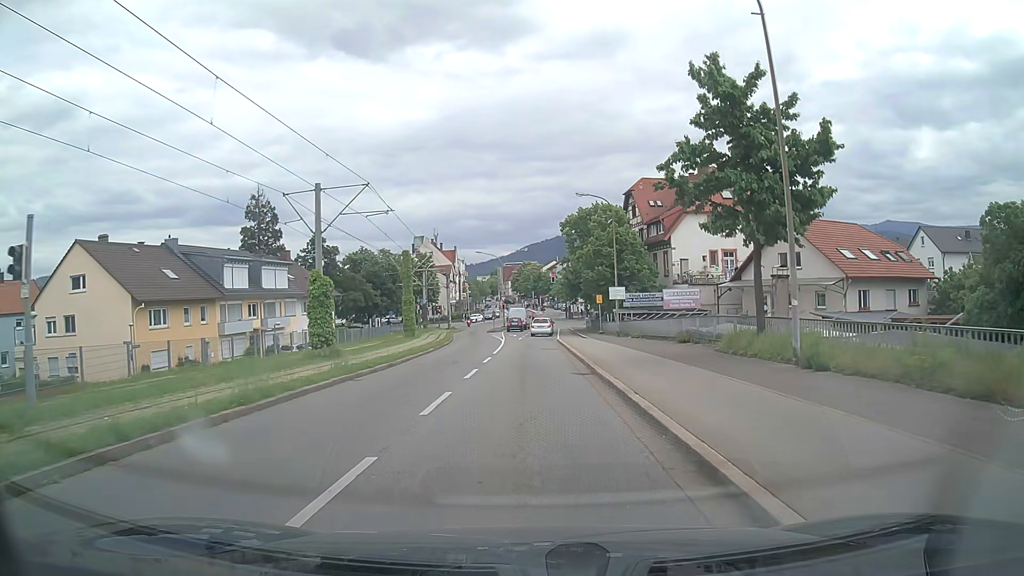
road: tertiary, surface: asphalt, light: Day
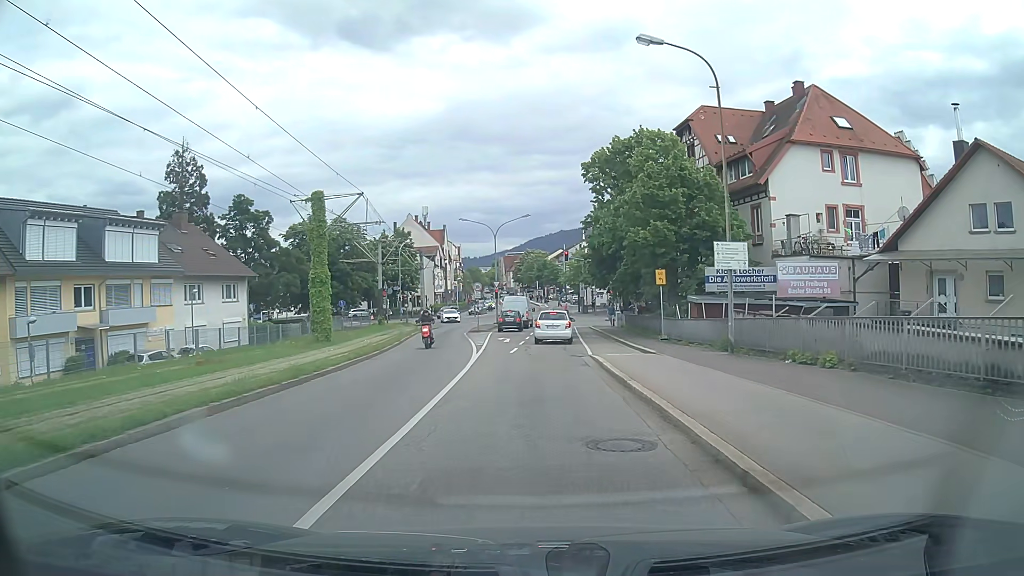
(+0.2, +24.1) m; +1°
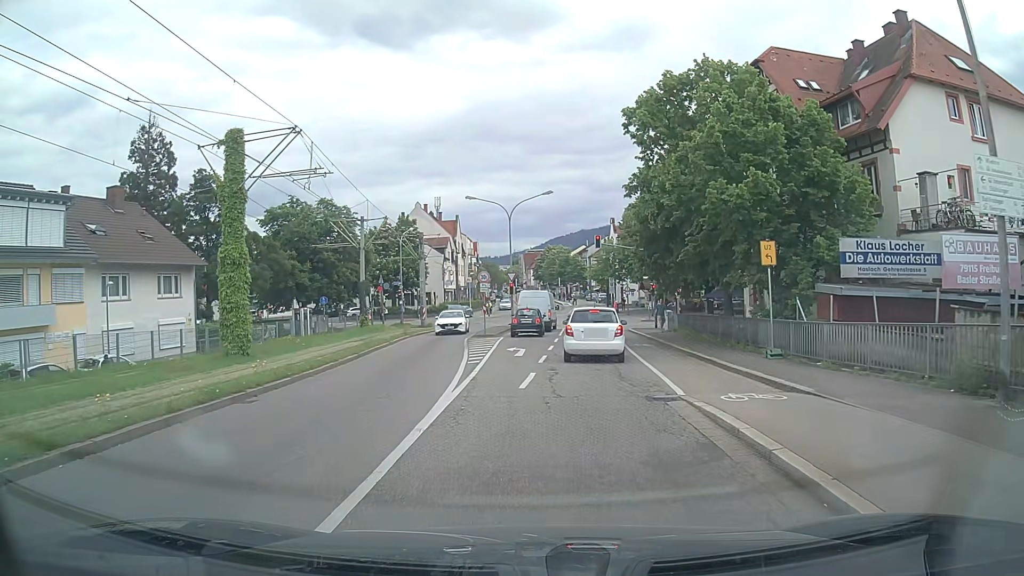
(-0.2, +11.3) m; -1°
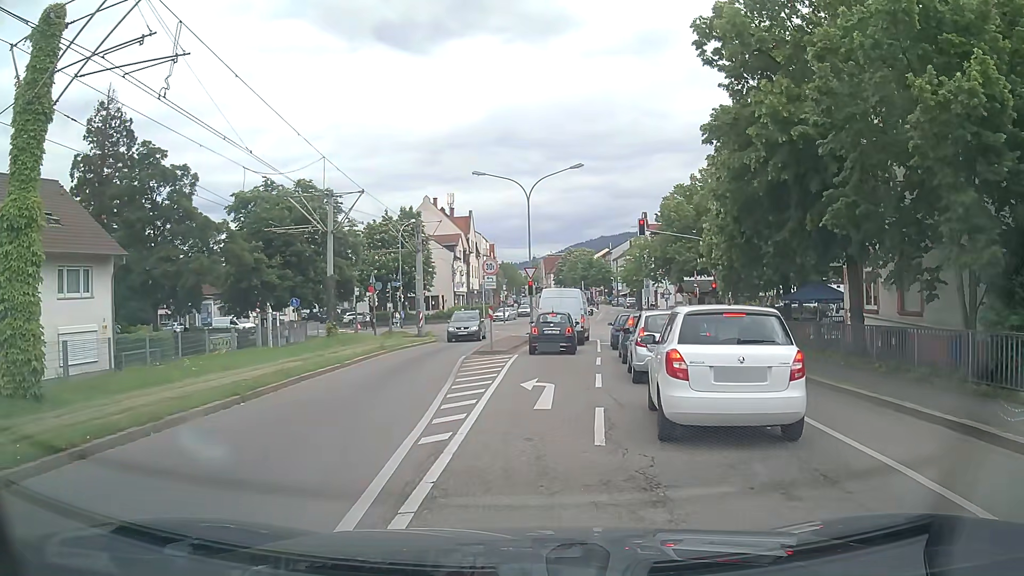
(-0.5, +10.7) m; -1°
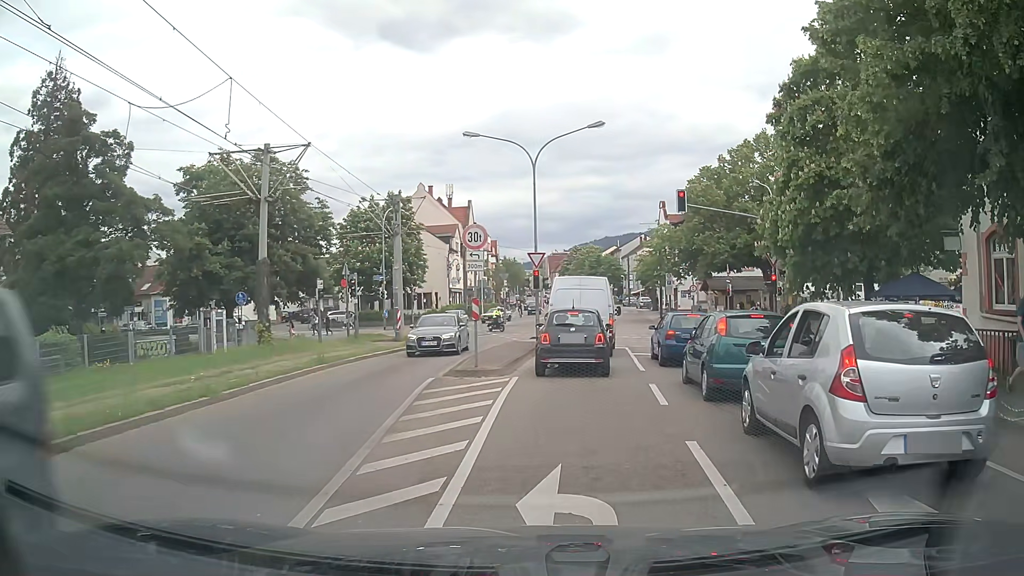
(-0.3, +8.8) m; -2°
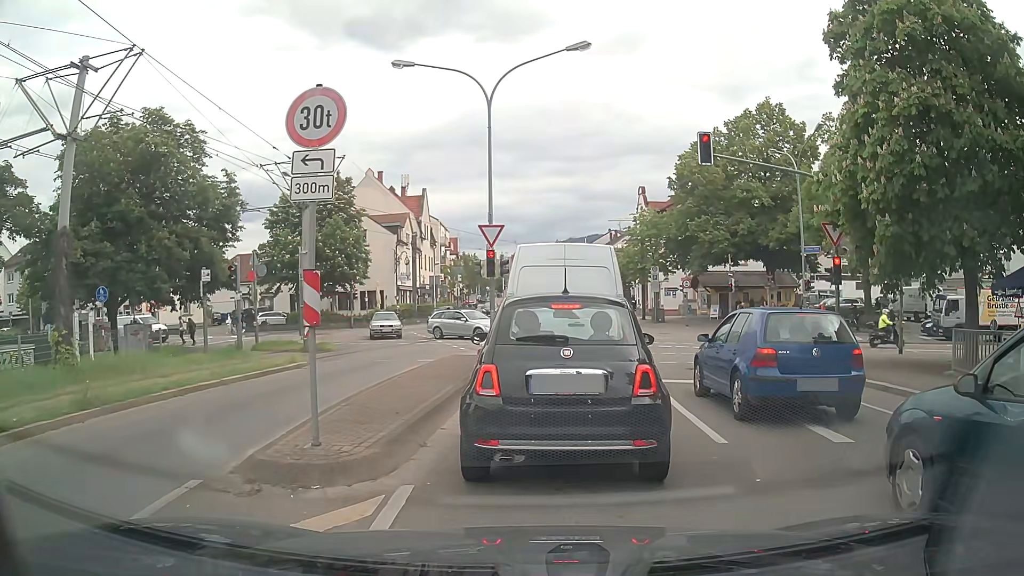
(+0.2, +9.3) m; +5°
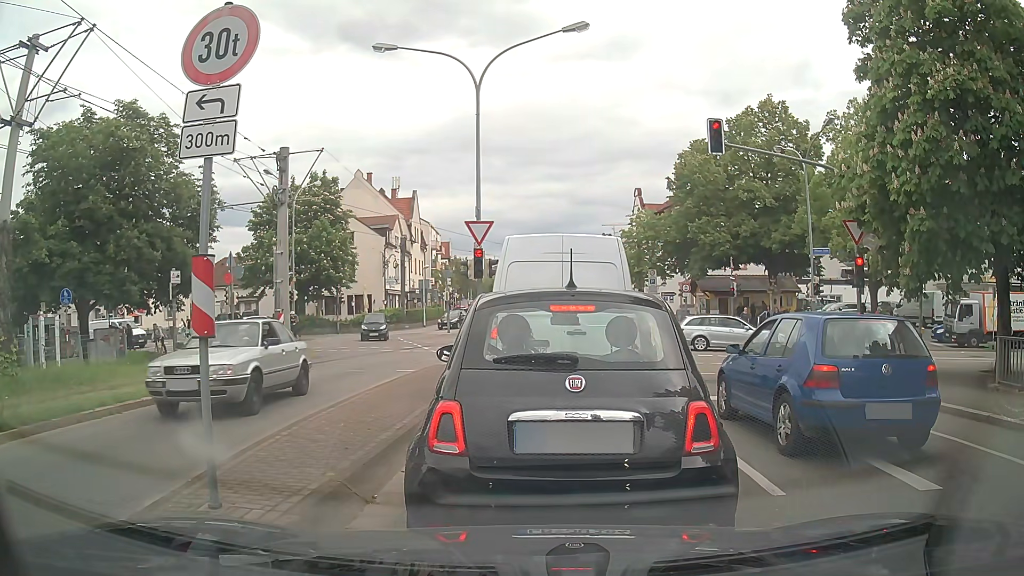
(0.0, +1.8) m; +1°
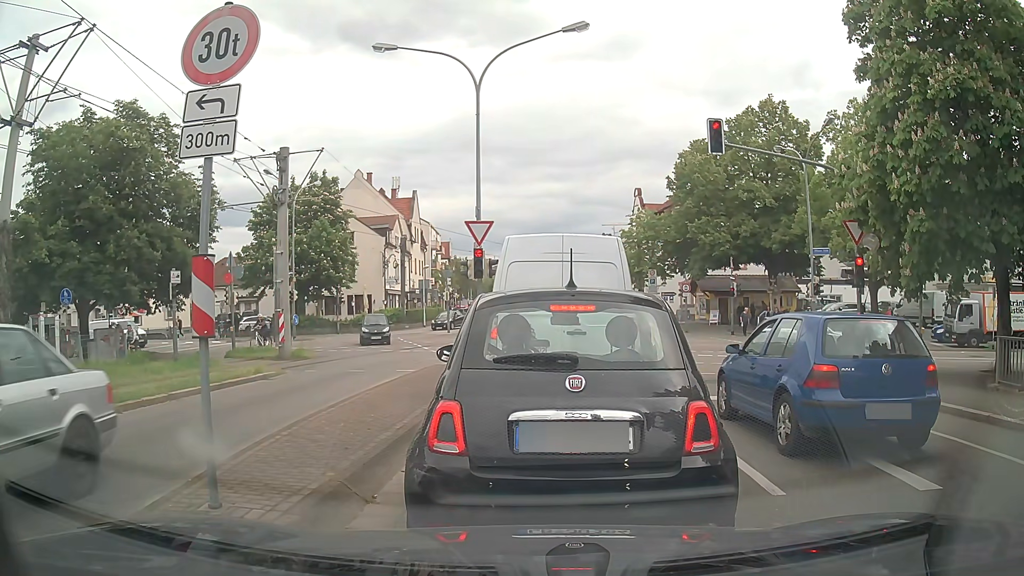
(0.0, 0.0) m; 0°
